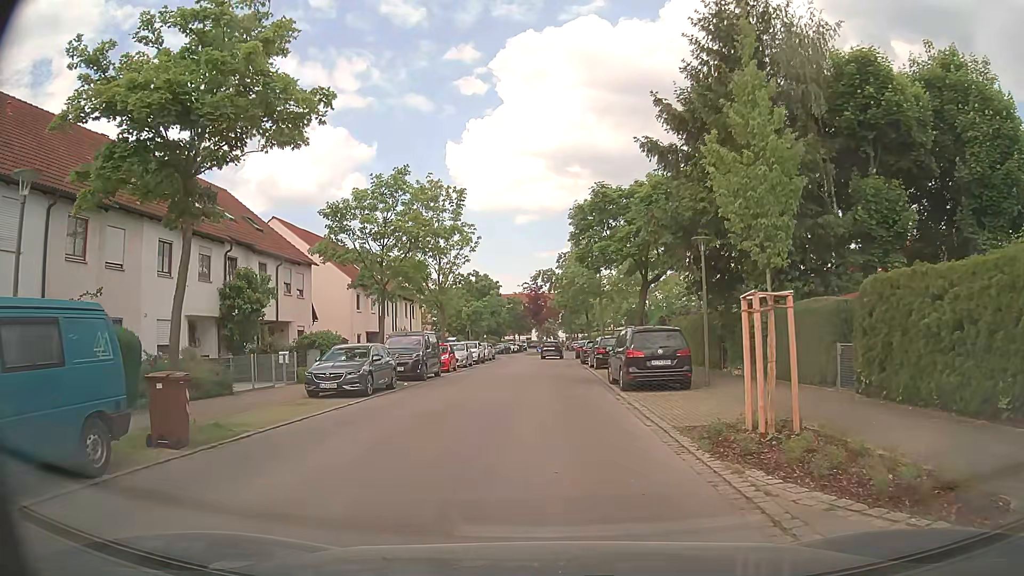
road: residential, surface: asphalt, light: Day
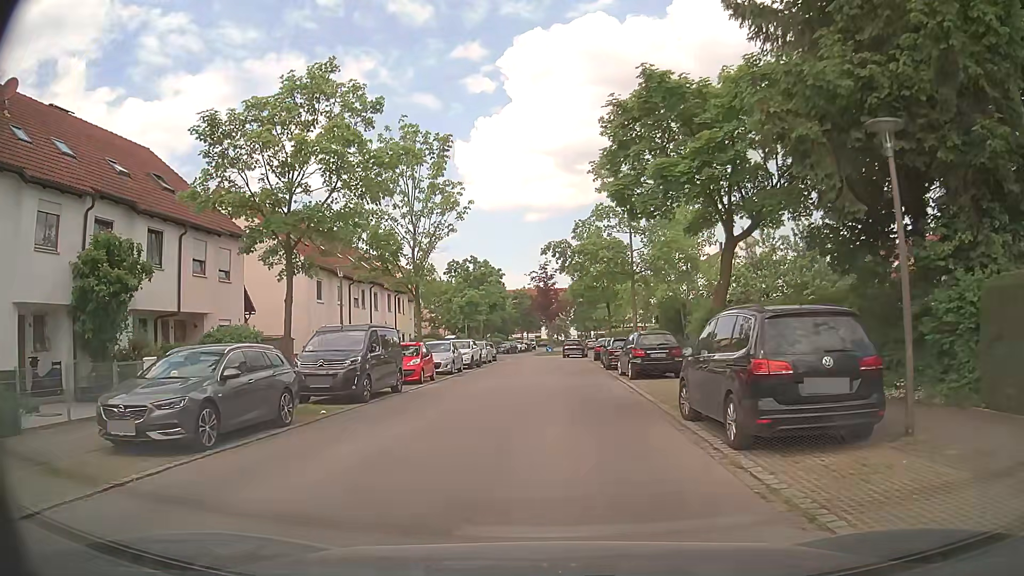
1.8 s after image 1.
(-0.1, +10.2) m; 0°
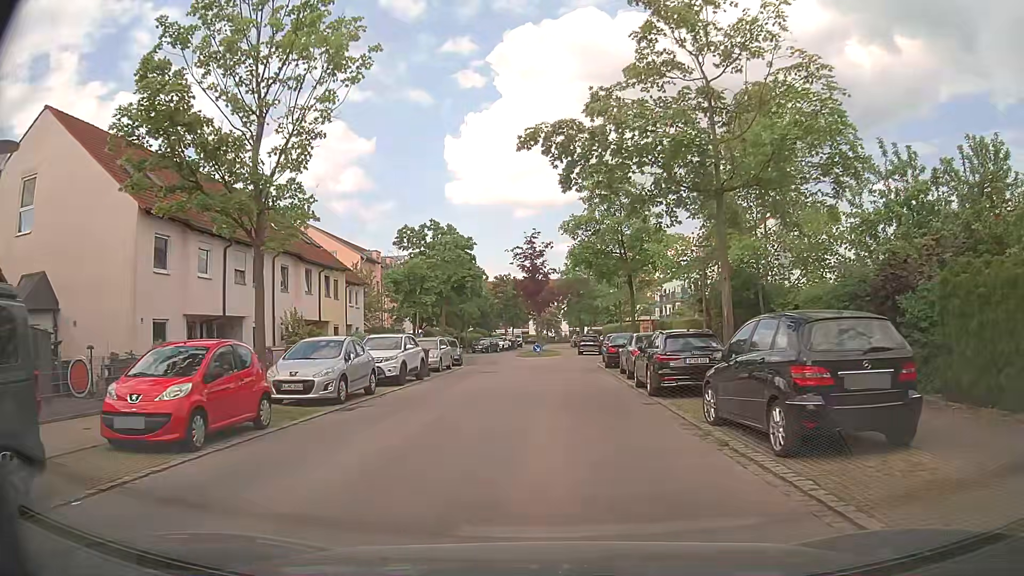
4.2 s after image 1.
(-0.2, +15.4) m; 0°
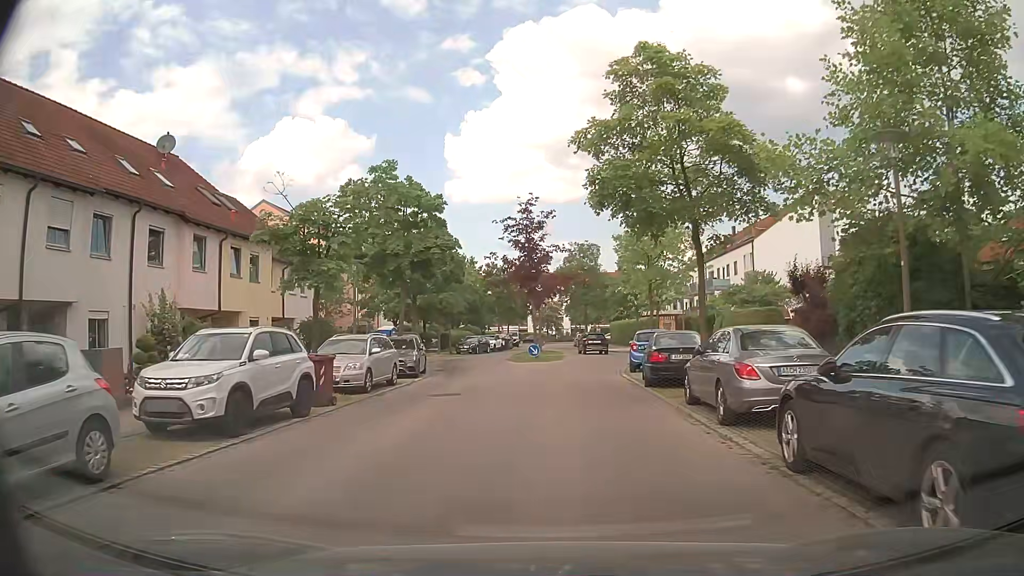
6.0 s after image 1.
(-0.1, +11.7) m; 0°
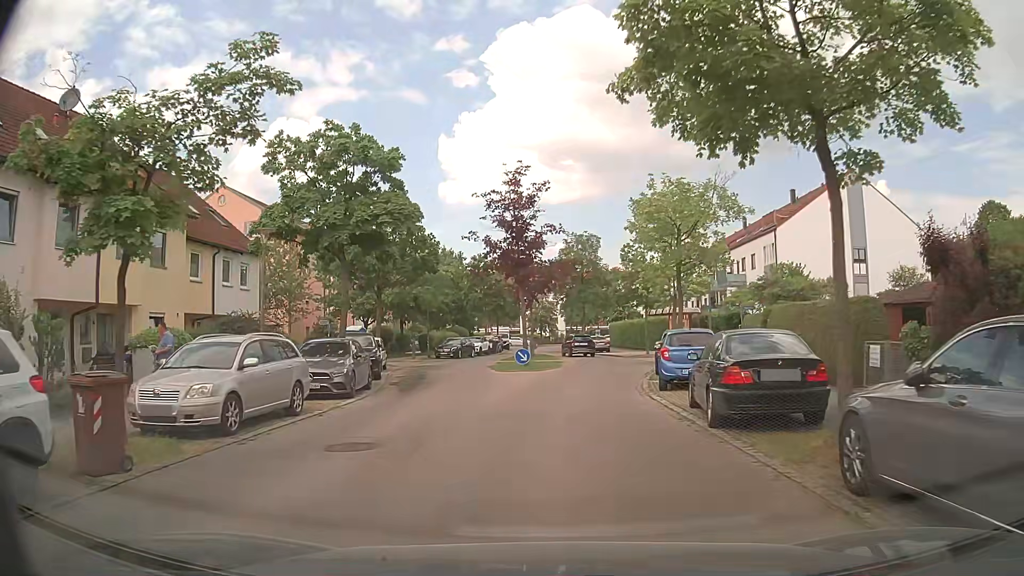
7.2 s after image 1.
(0.0, +7.4) m; 0°
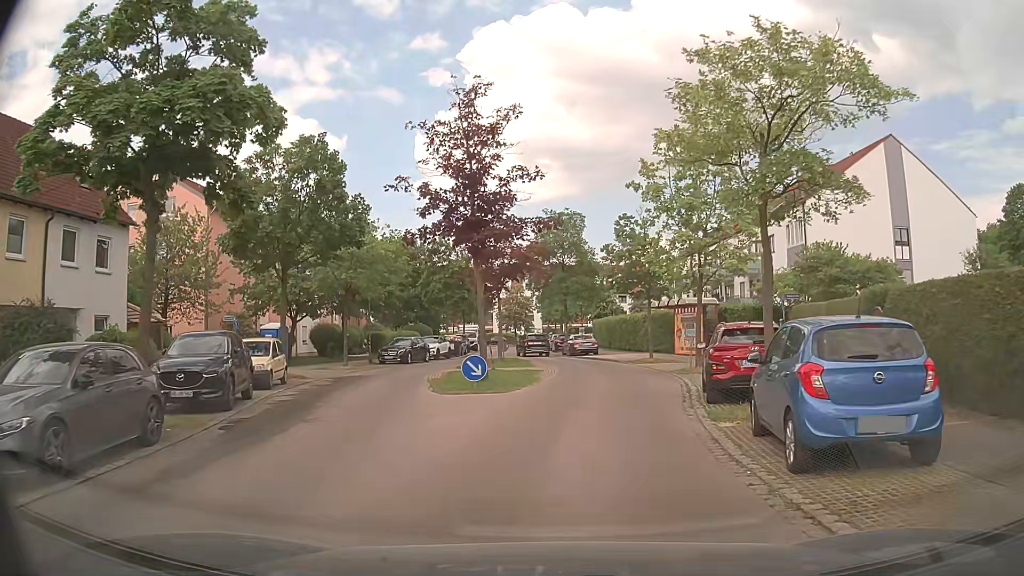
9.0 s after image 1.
(+0.2, +10.2) m; +3°
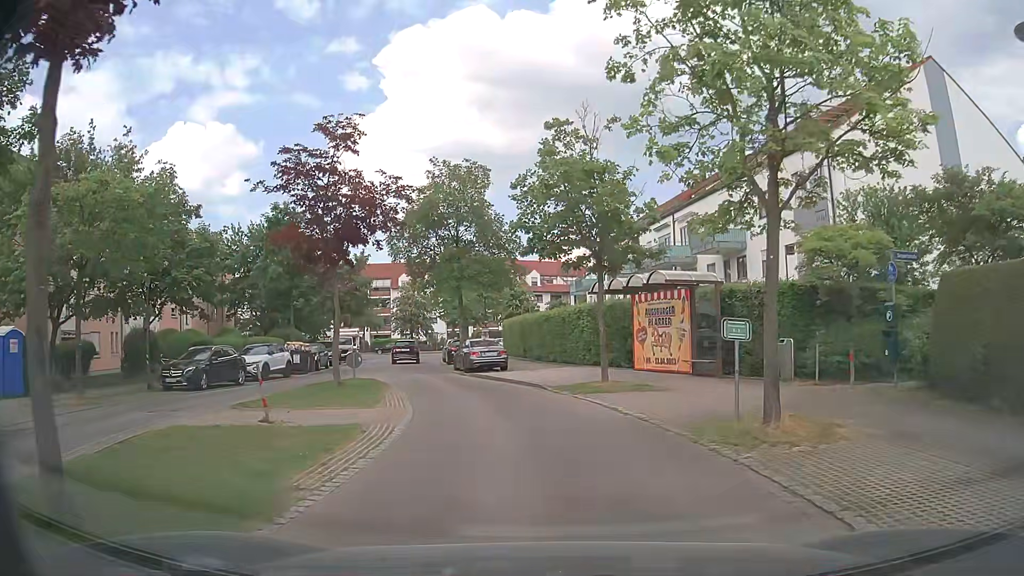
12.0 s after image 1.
(+1.1, +15.3) m; +7°
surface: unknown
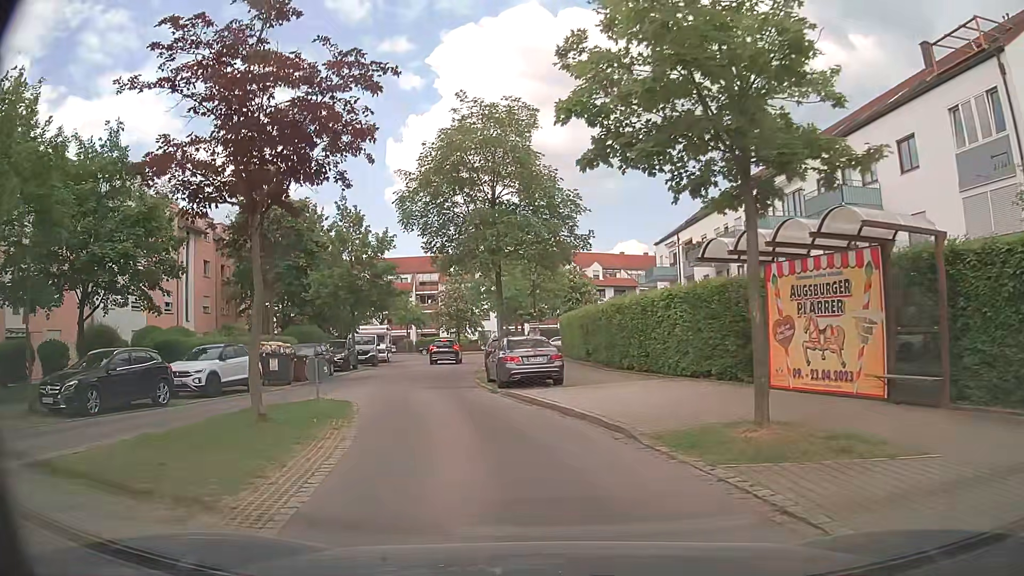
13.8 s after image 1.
(-0.3, +9.4) m; -5°
